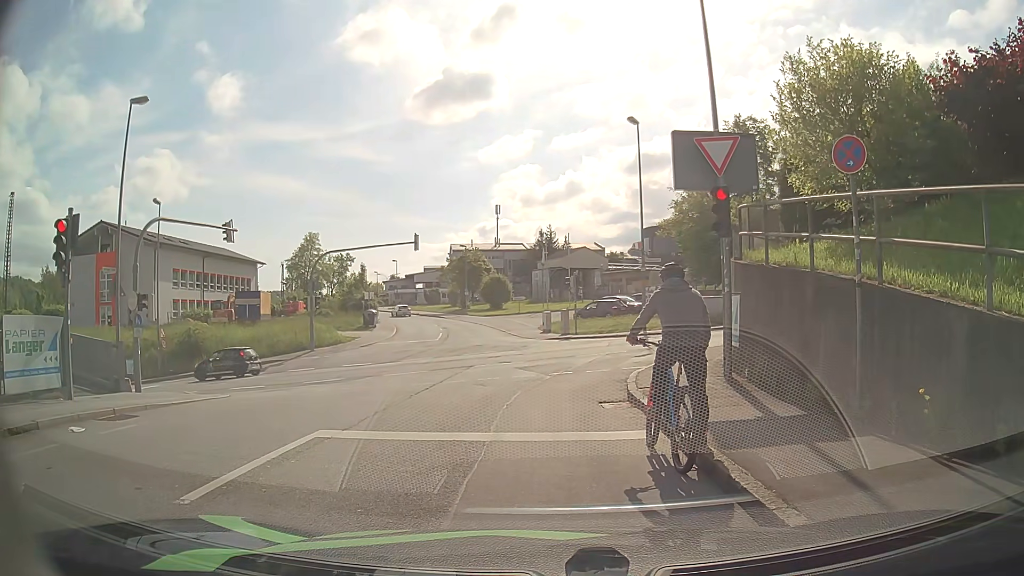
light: Day
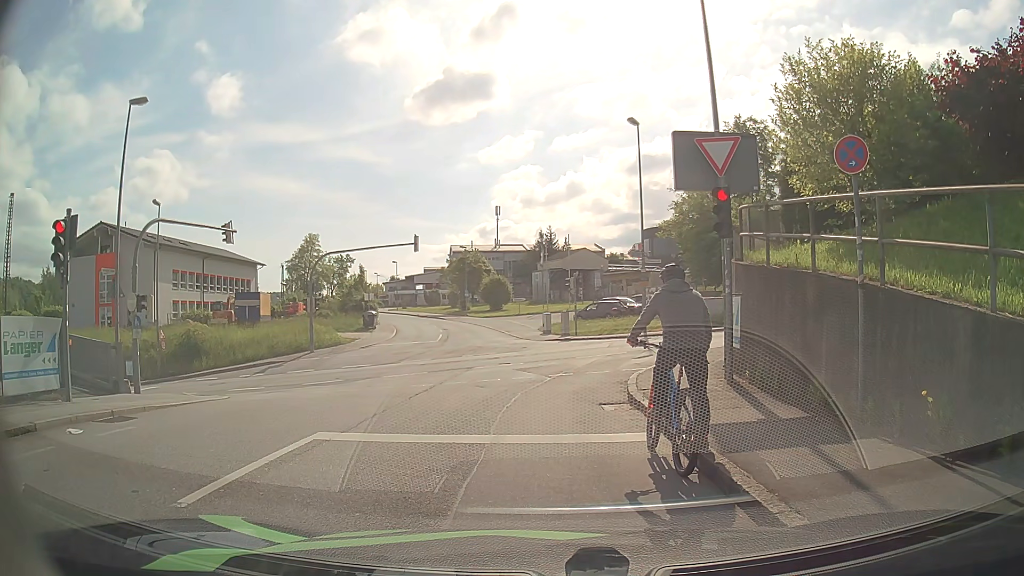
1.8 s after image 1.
(0.0, +0.1) m; 0°
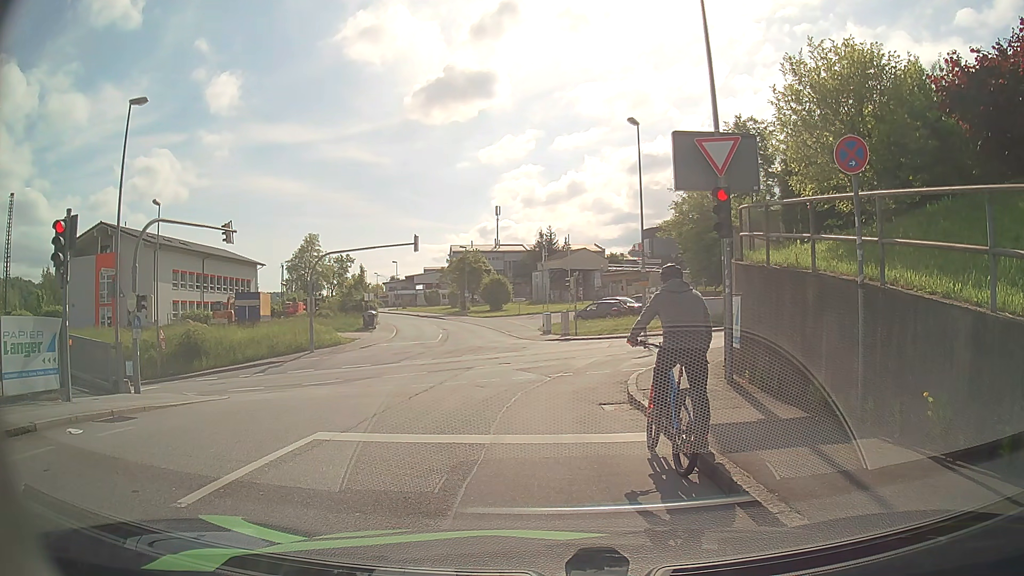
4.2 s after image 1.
(0.0, 0.0) m; 0°
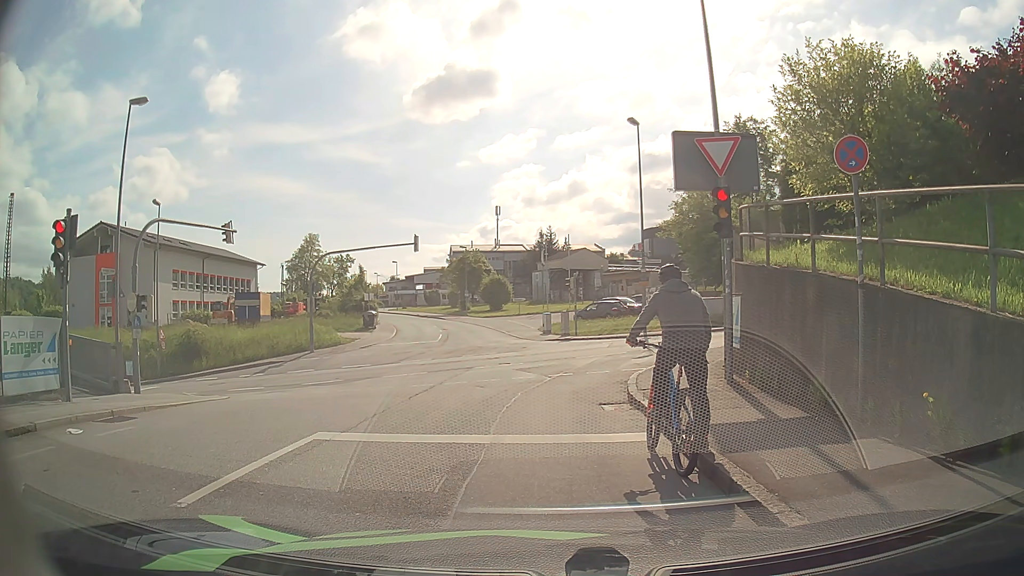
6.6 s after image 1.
(0.0, 0.0) m; 0°
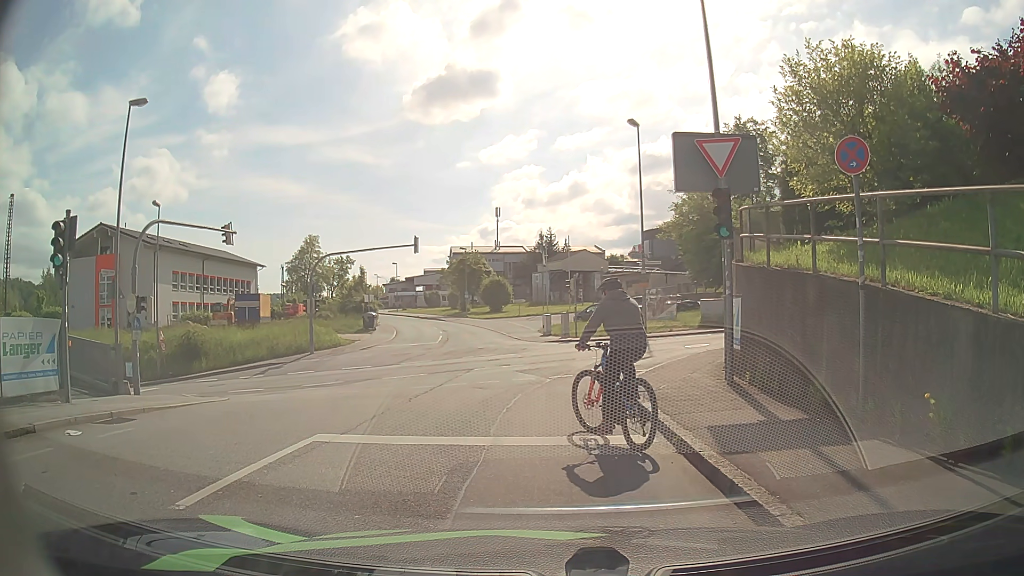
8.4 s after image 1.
(0.0, 0.0) m; 0°
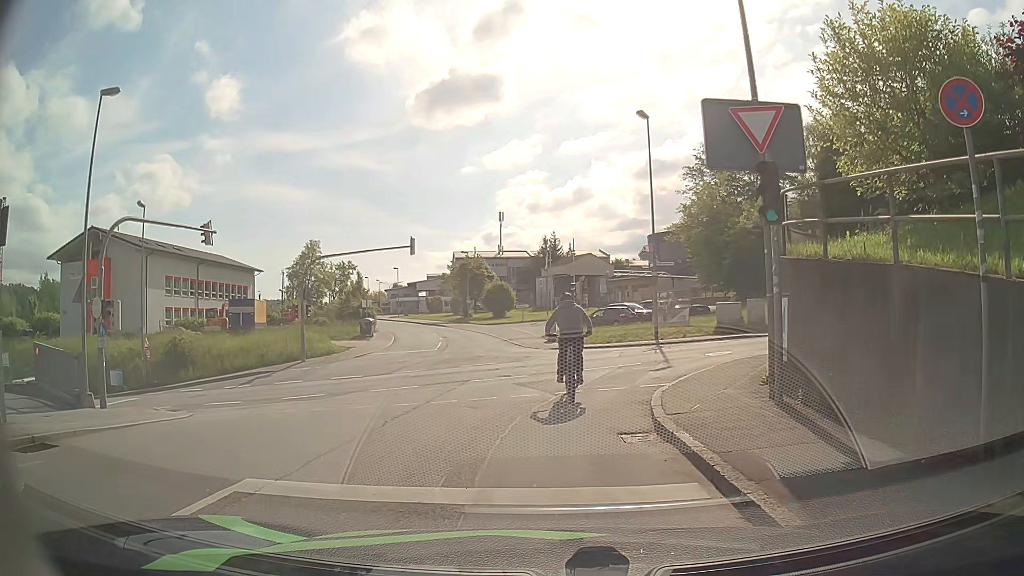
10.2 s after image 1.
(0.0, +2.4) m; -2°
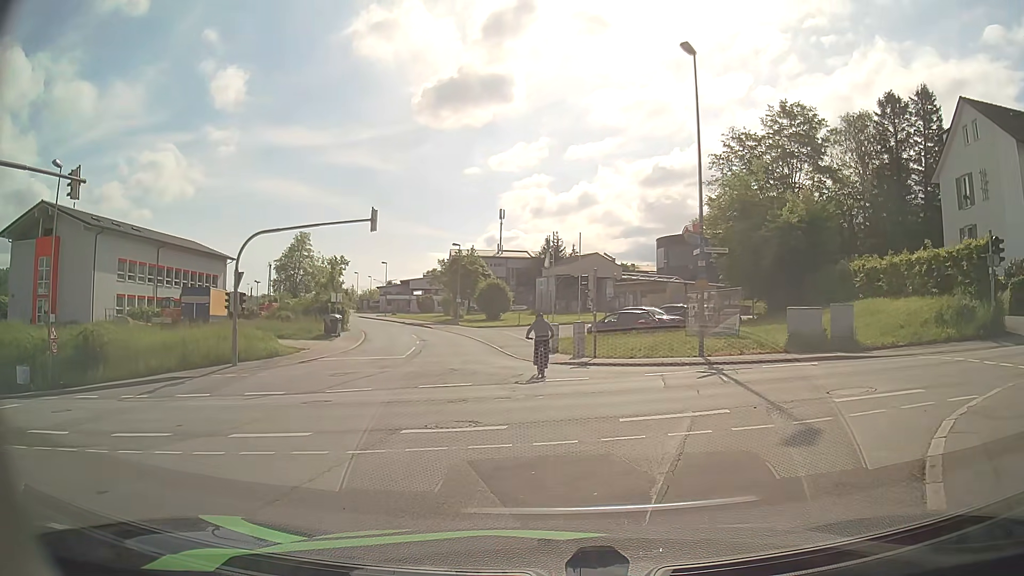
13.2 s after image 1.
(0.0, +8.9) m; -1°
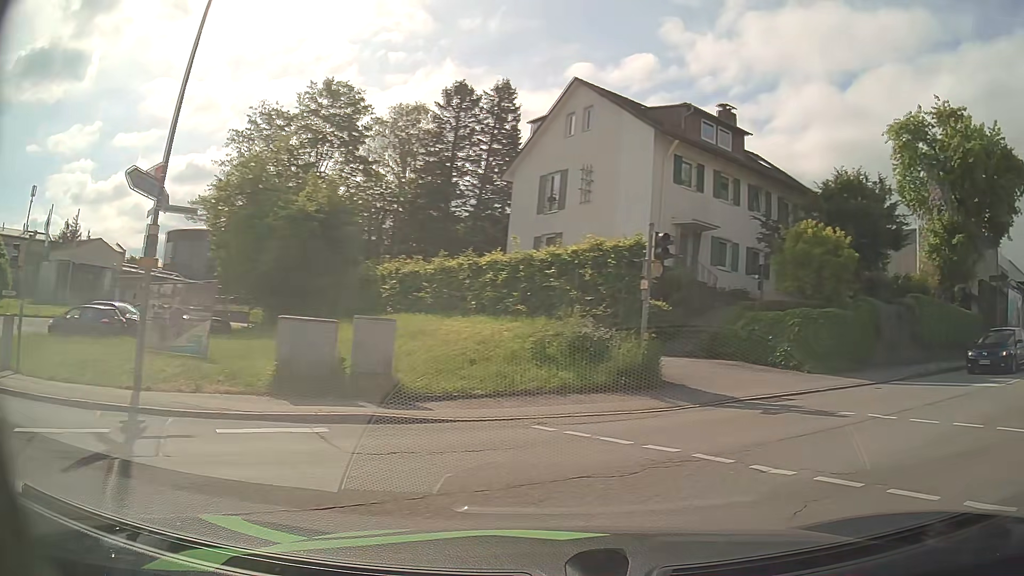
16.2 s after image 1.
(+2.3, +8.7) m; +43°
(+5, +8) (+13, +14) (+21, +20) (+30, +25) (+38, +30) (+47, +35) (+56, +38) (+66, +41) (+76, +44) (+86, +44) m
